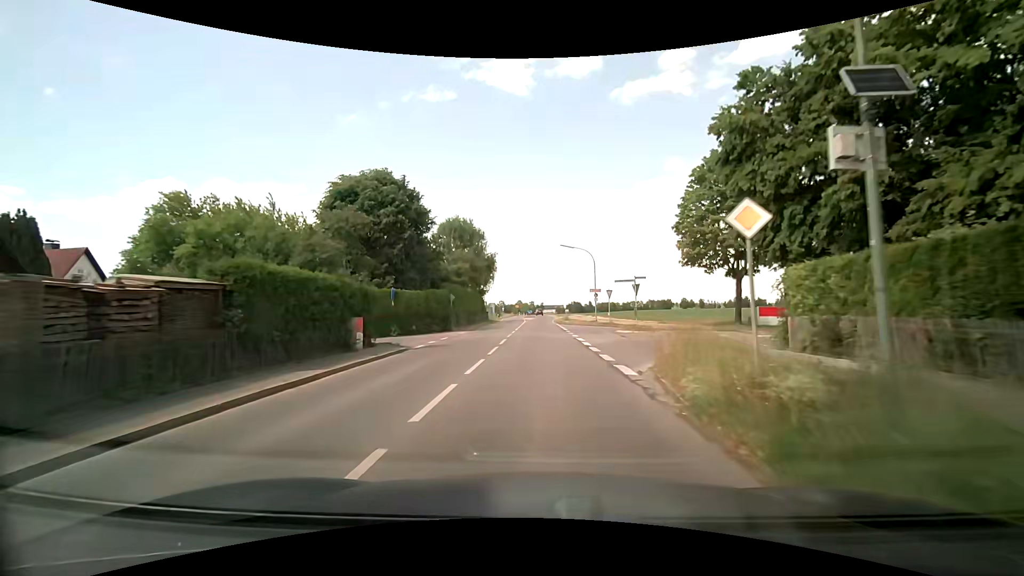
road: secondary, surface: asphalt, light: Day
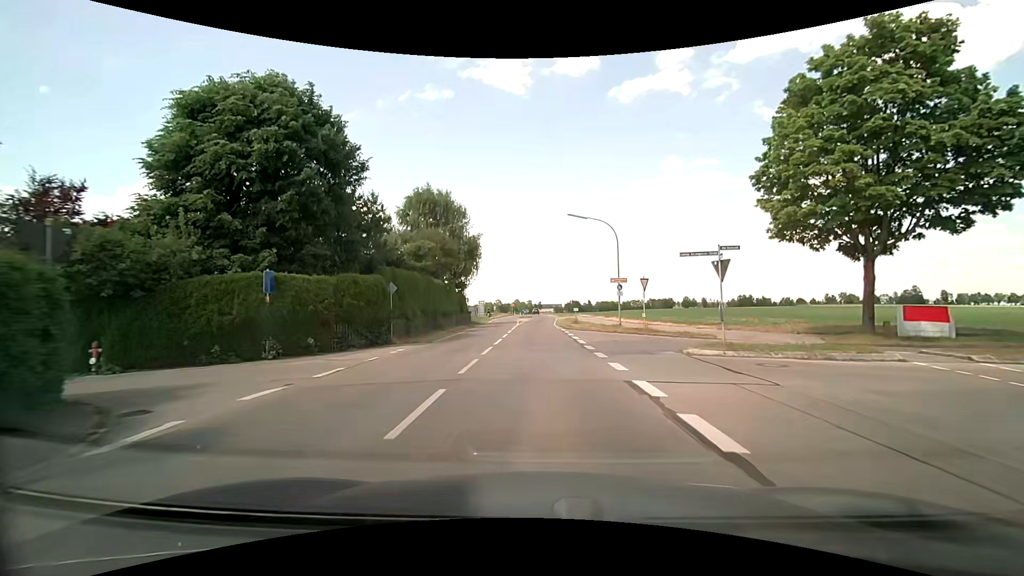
(+0.1, +14.8) m; 0°
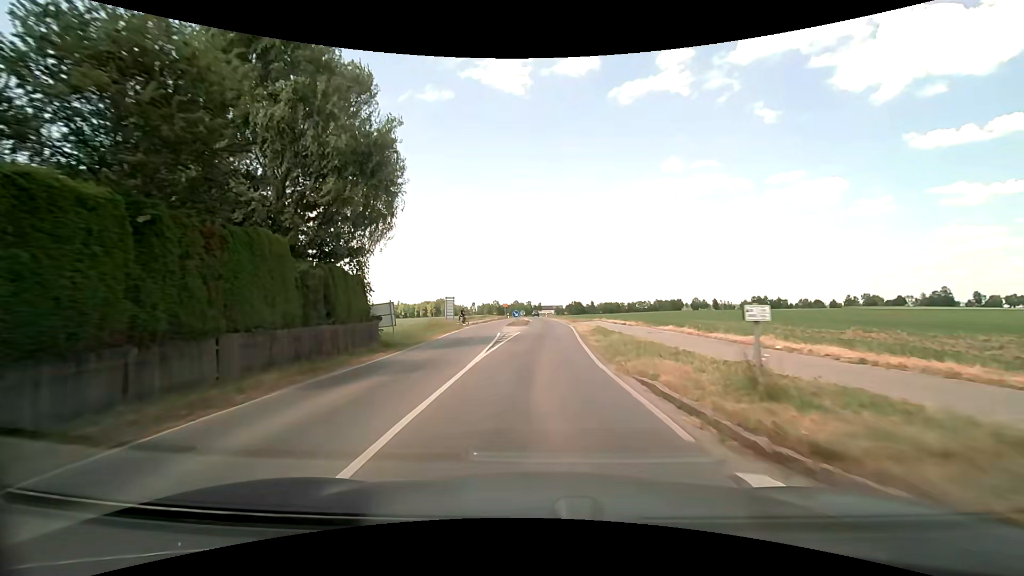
(-0.1, +29.6) m; 0°
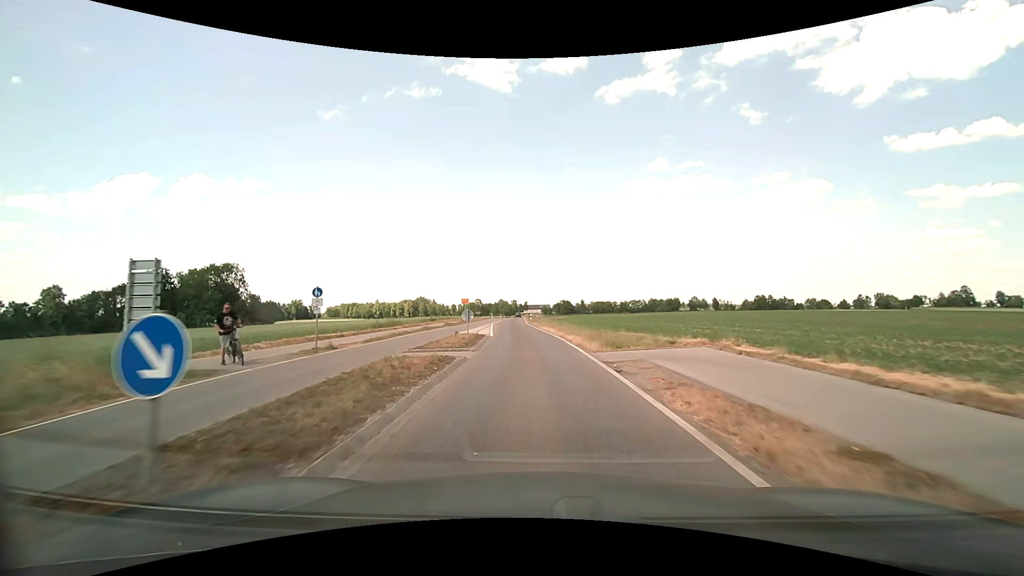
(+1.0, +38.3) m; +2°
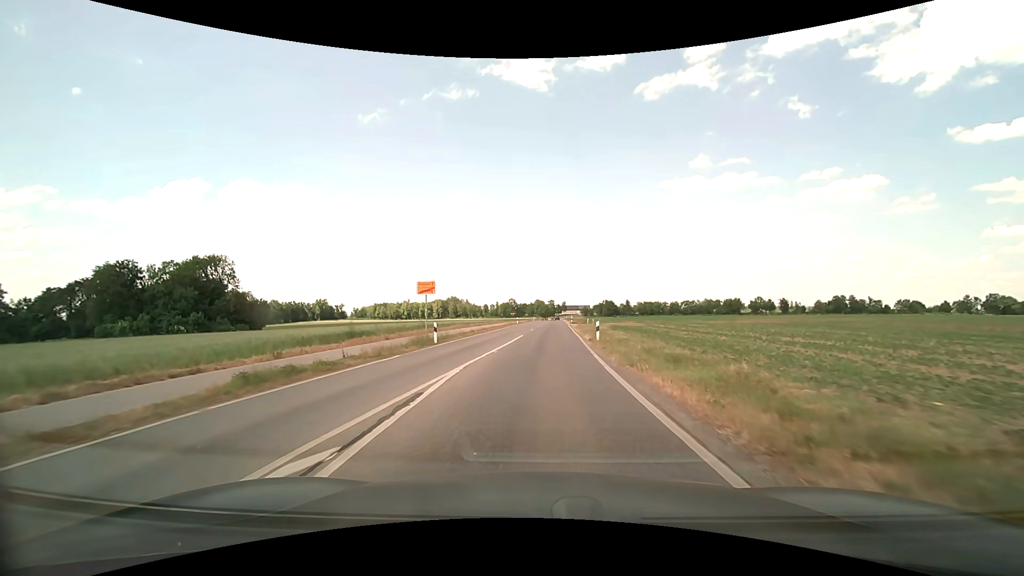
(-1.7, +39.2) m; -4°
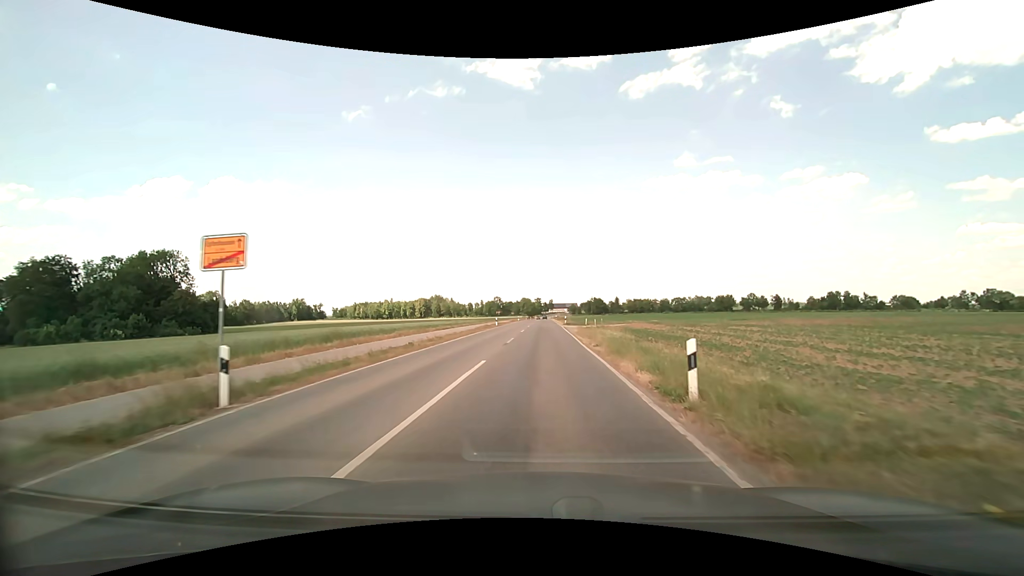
(+0.2, +15.4) m; +2°
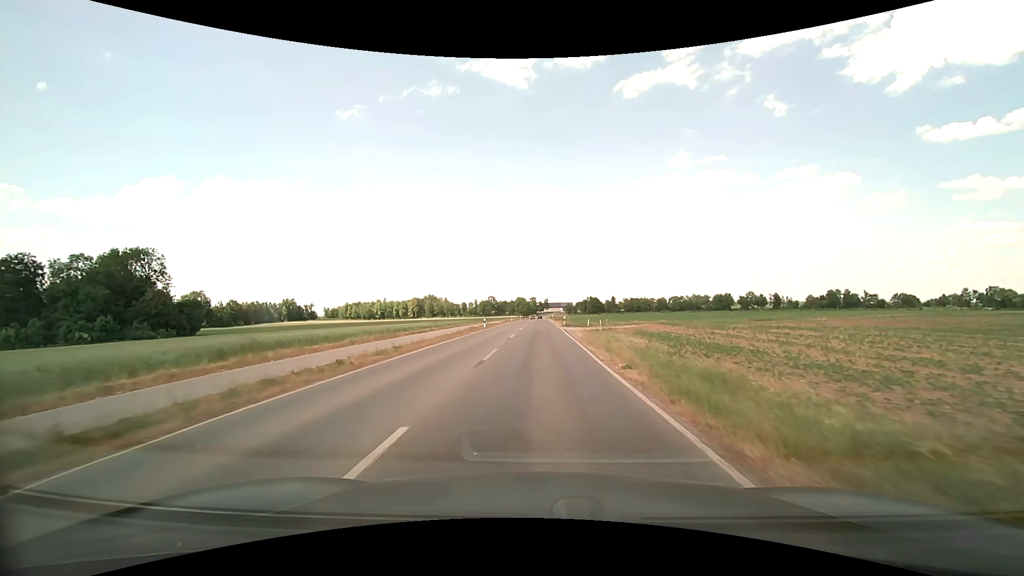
(0.0, +7.7) m; +1°
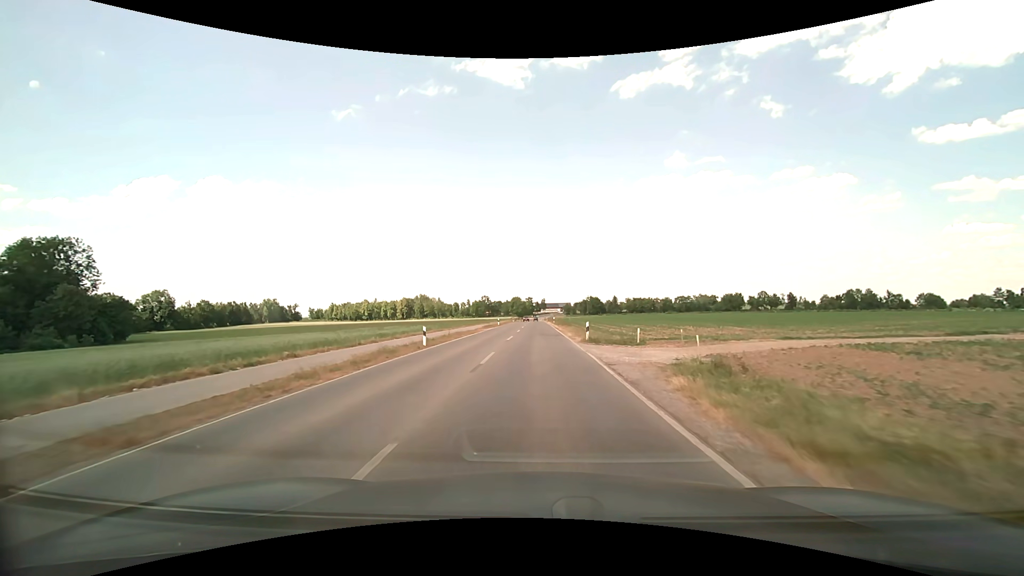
(+0.1, +25.0) m; 0°
(0, +10) (0, +20) (0, +30) (0, +40) (0, +50) (0, +60) (0, +70) (0, +80) (0, +90) (0, +100) m
